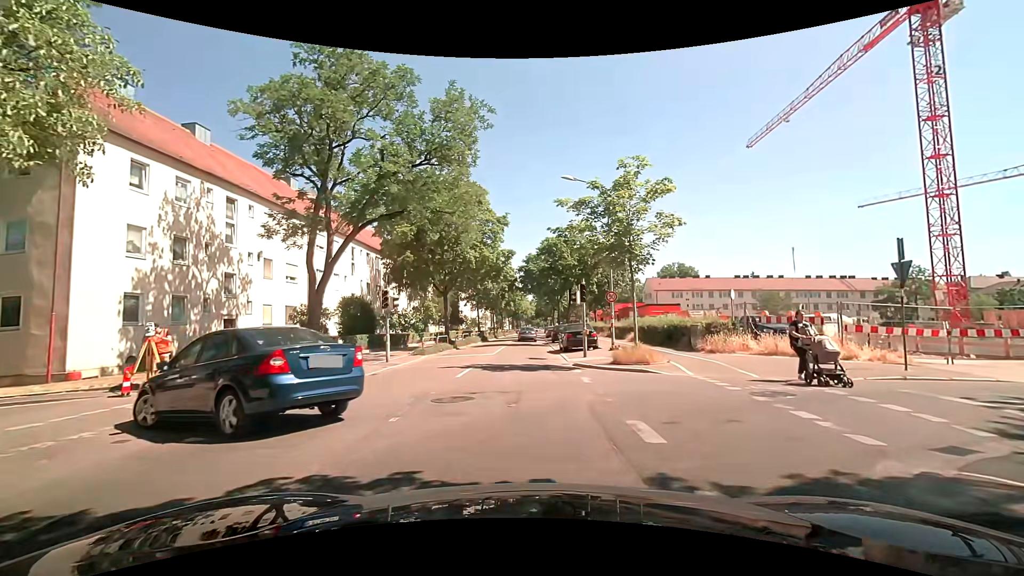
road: tertiary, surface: asphalt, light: Day
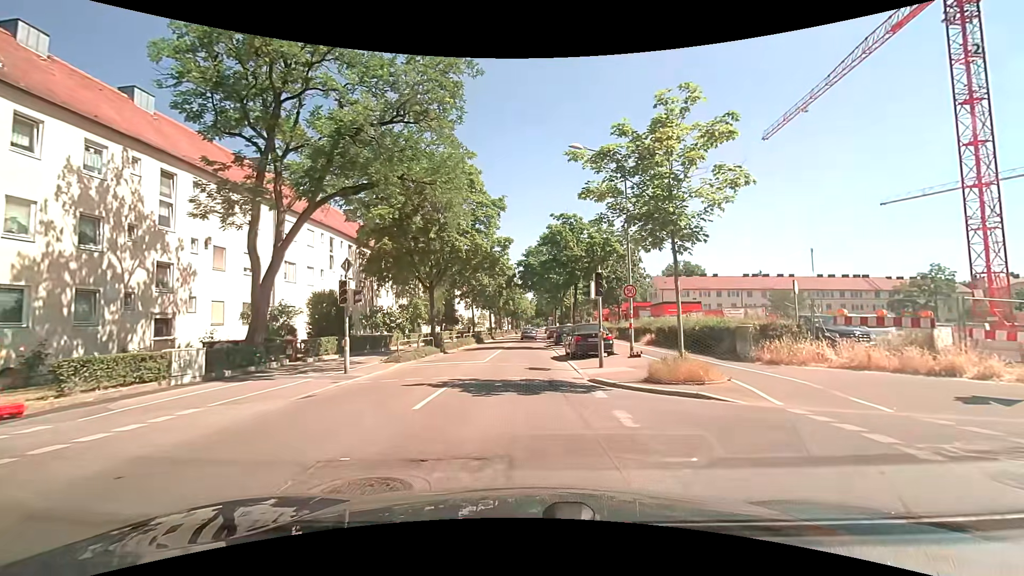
(0.0, +5.0) m; +2°
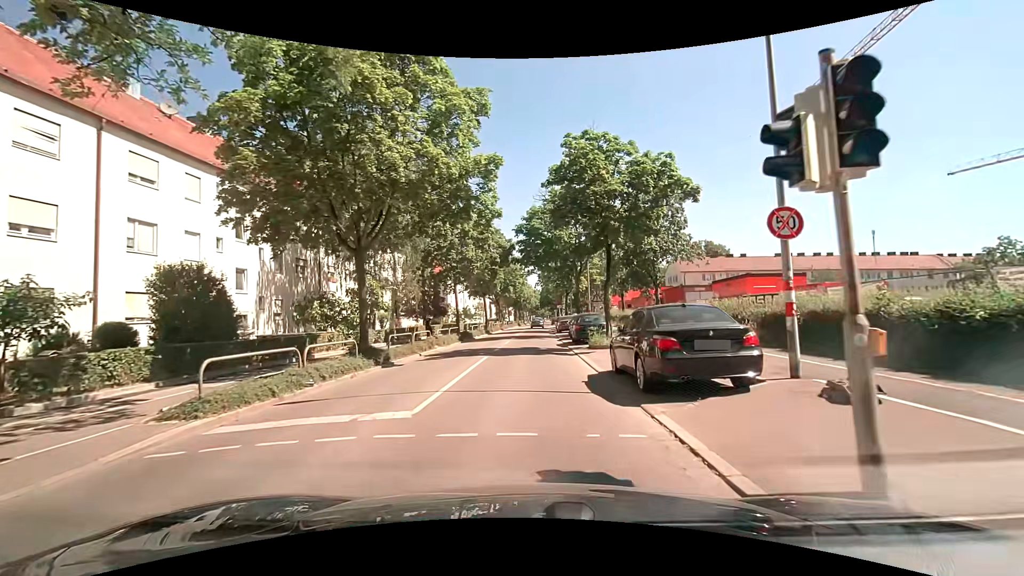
(-0.3, +13.1) m; -1°
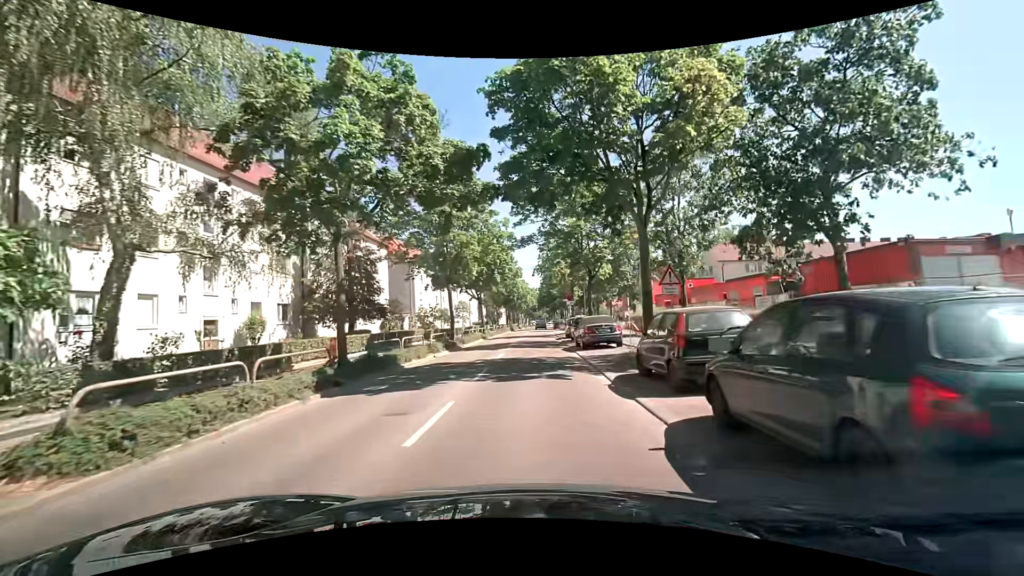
(-0.4, +21.2) m; -2°
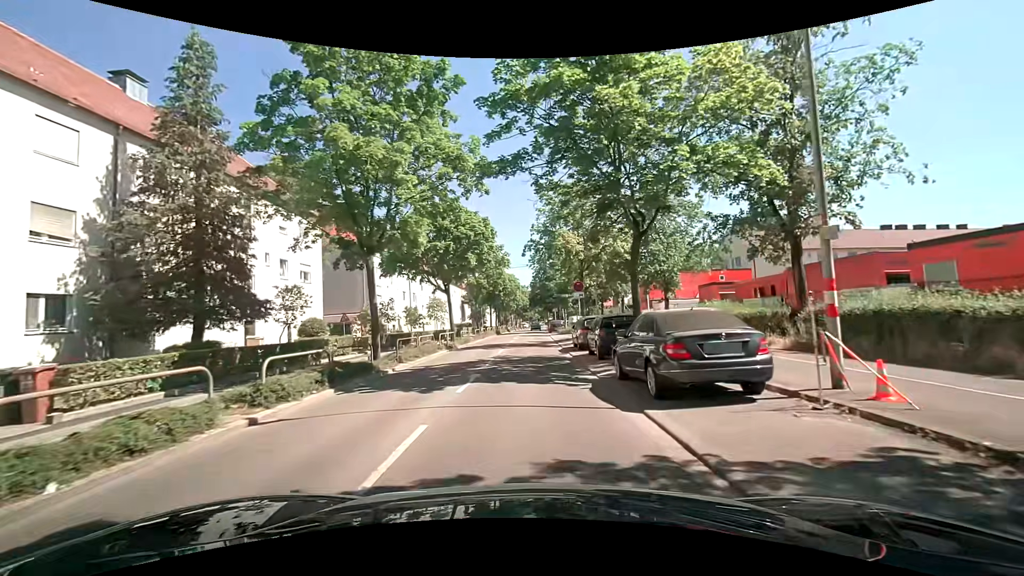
(+0.4, +13.9) m; +3°
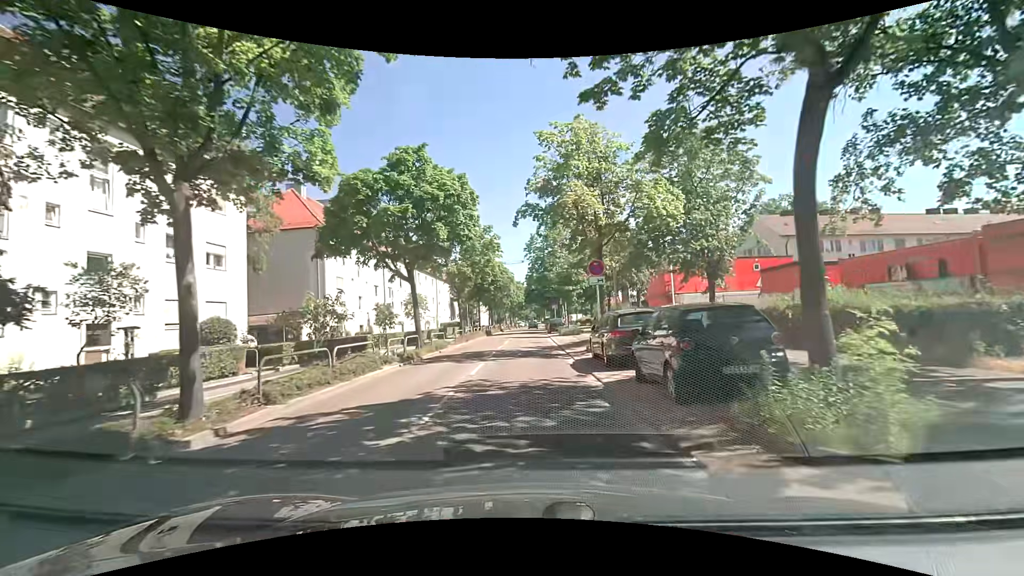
(0.0, +9.0) m; 0°
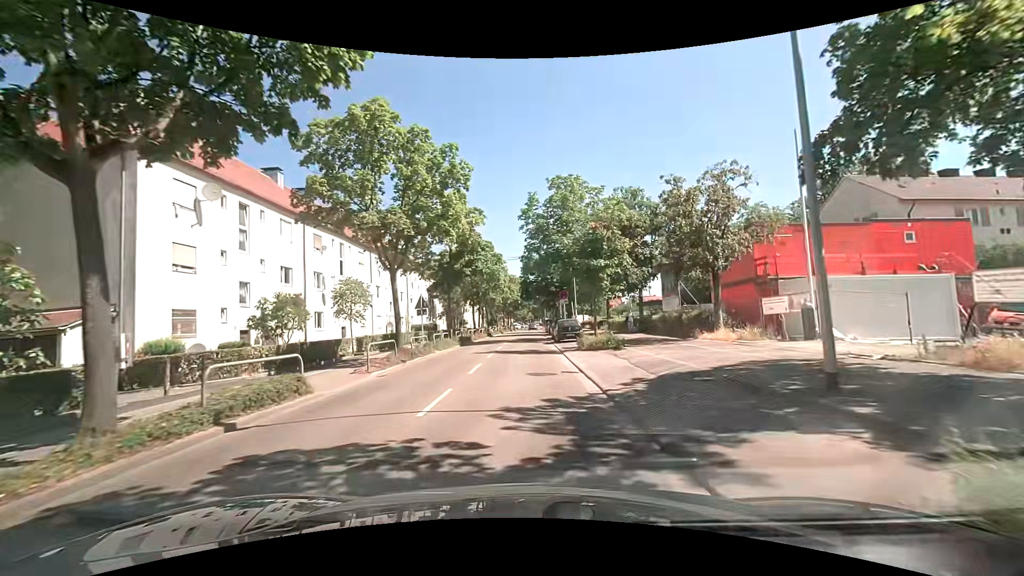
(+0.1, +17.5) m; +1°
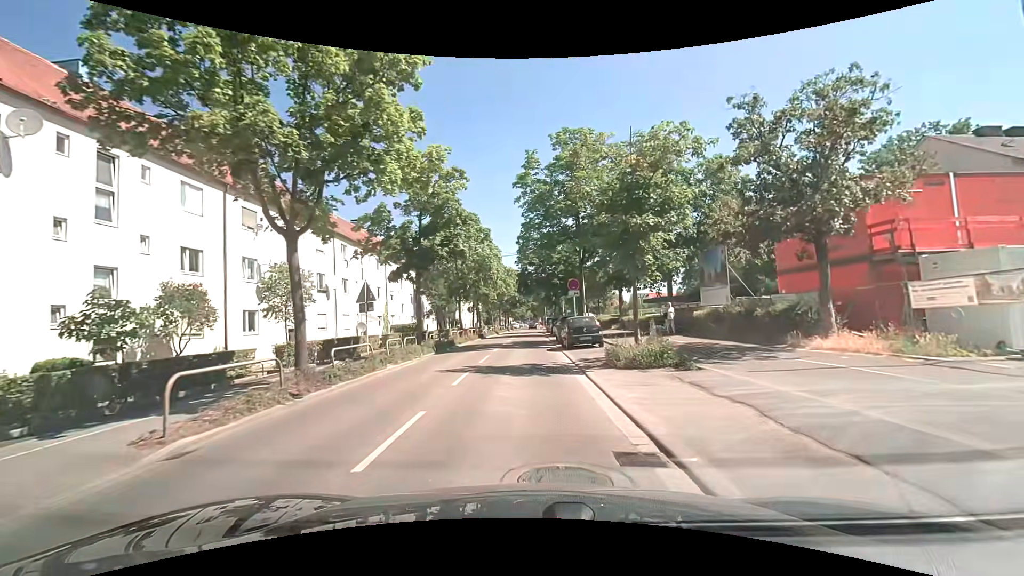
(-0.1, +8.6) m; 0°
(0, +10) (0, +20) (0, +30) (0, +40) (0, +50) (0, +60) (0, +70) (+1, +80) (+1, +90) (+1, +100) m
